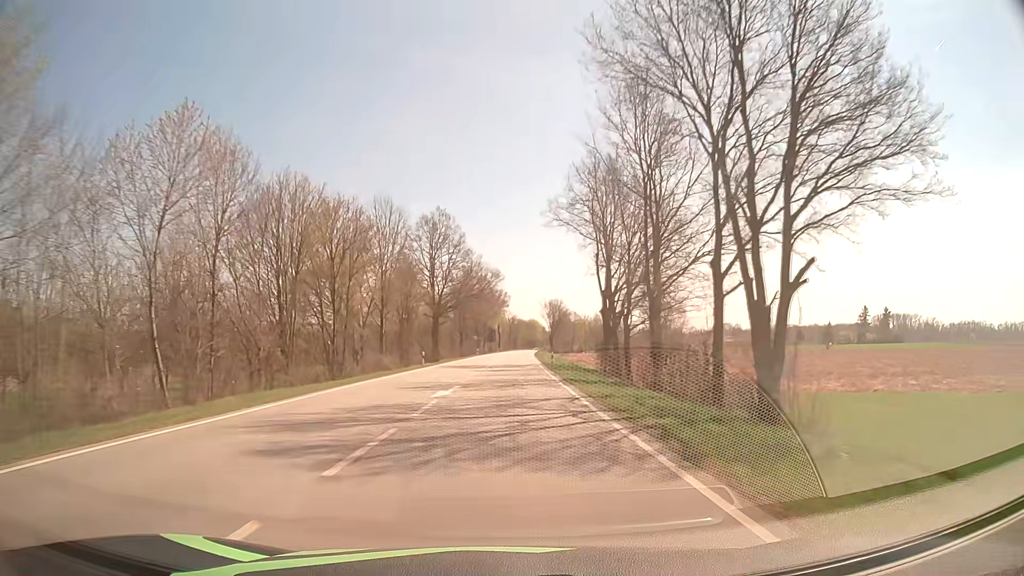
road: secondary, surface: asphalt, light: Day
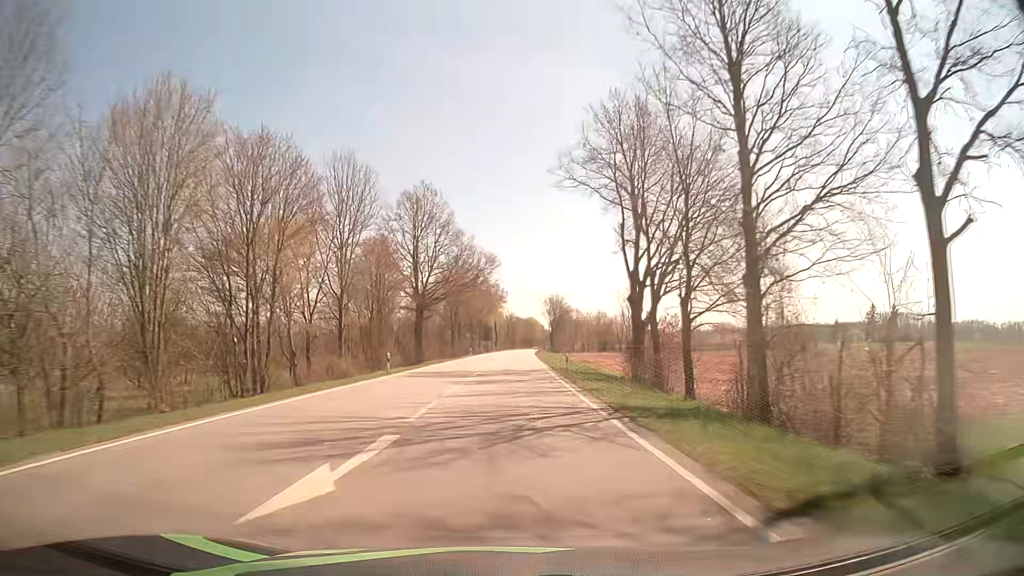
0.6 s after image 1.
(0.0, +12.8) m; 0°
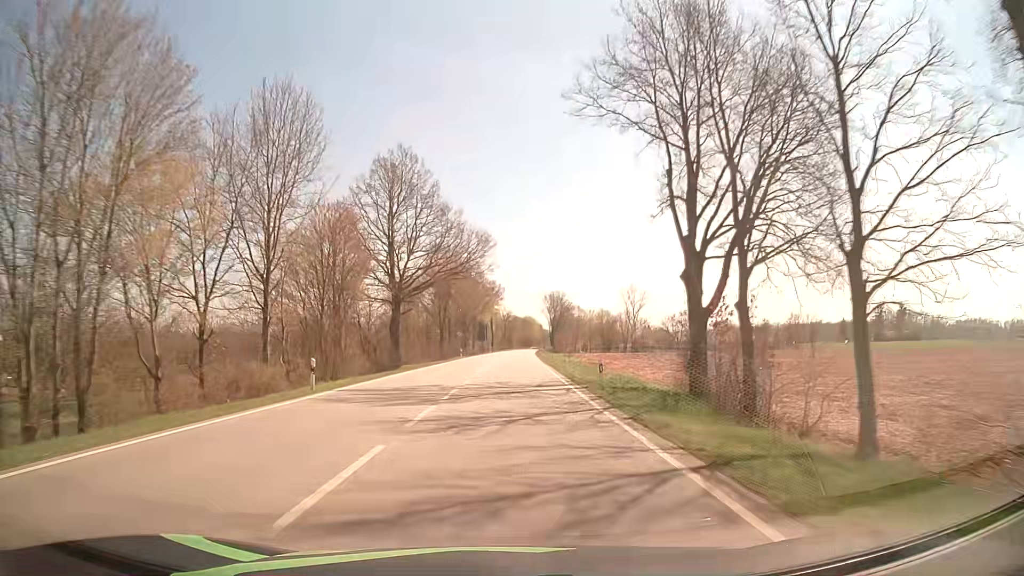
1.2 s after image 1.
(0.0, +12.8) m; 0°
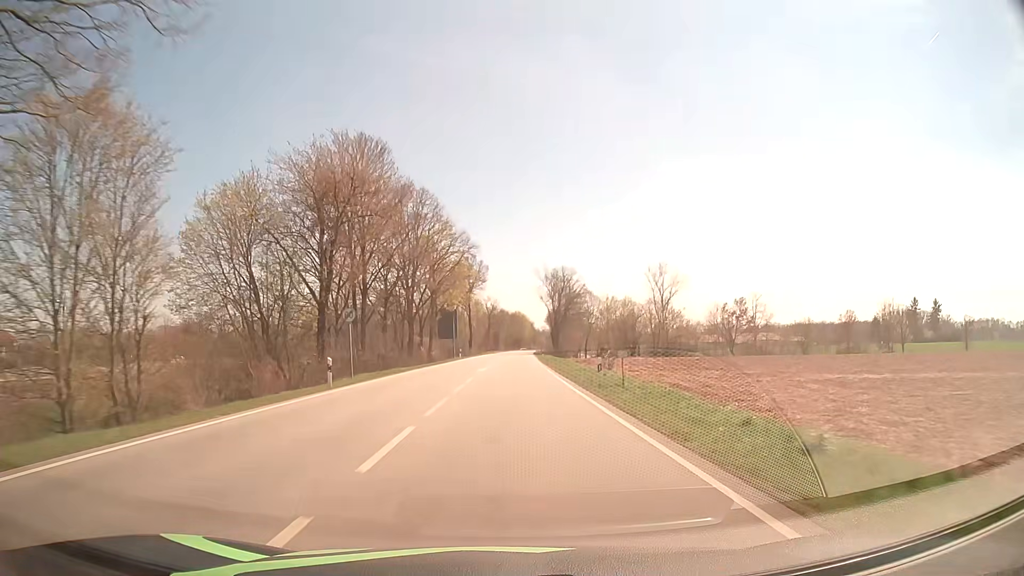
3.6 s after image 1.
(+0.4, +51.0) m; +1°
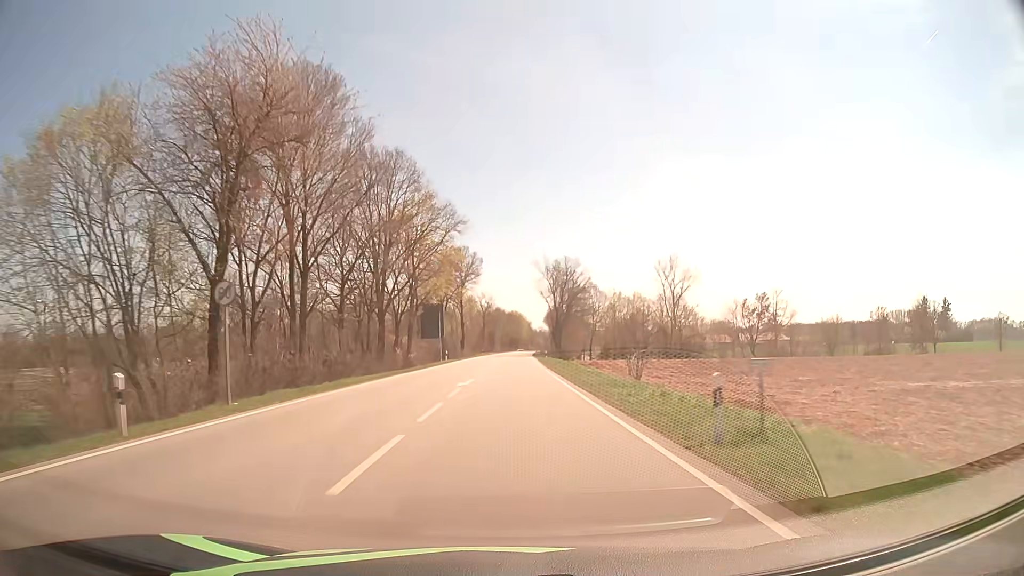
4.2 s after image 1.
(+0.1, +12.8) m; +1°
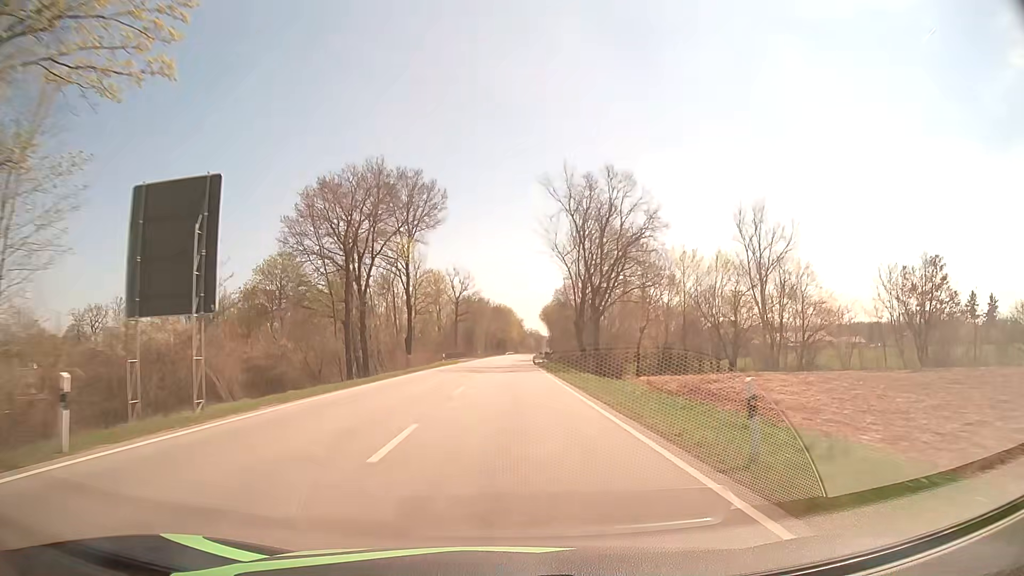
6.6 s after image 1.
(+0.4, +52.2) m; +1°
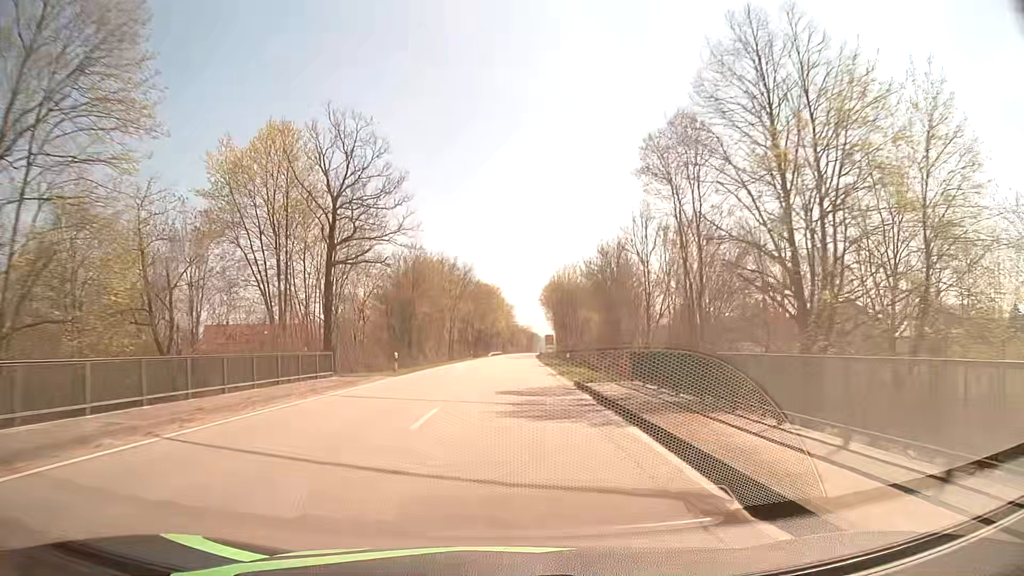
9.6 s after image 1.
(+0.6, +67.8) m; +1°
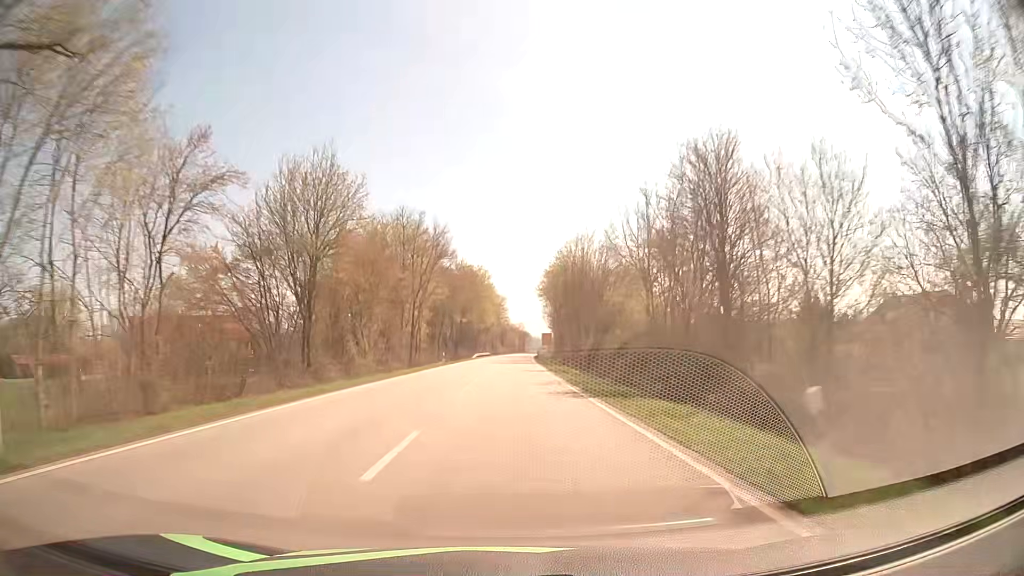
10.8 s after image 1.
(+0.2, +27.9) m; +1°
(0, +10) (0, +20) (0, +30) (0, +40) (+1, +50) (+1, +60) (+1, +70) (+1, +80) (+2, +90) (+2, +100) m
